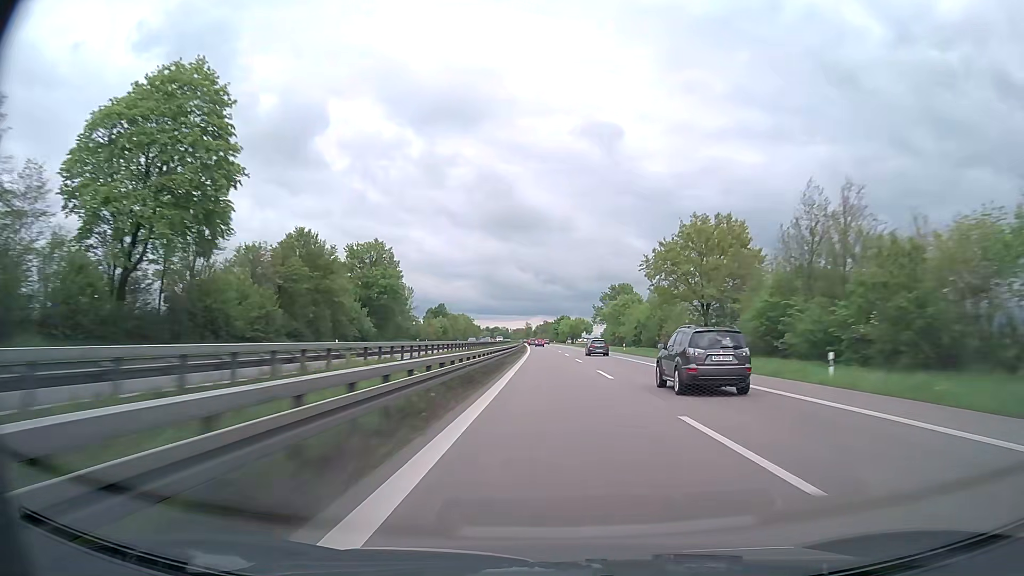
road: trunk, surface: asphalt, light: Day
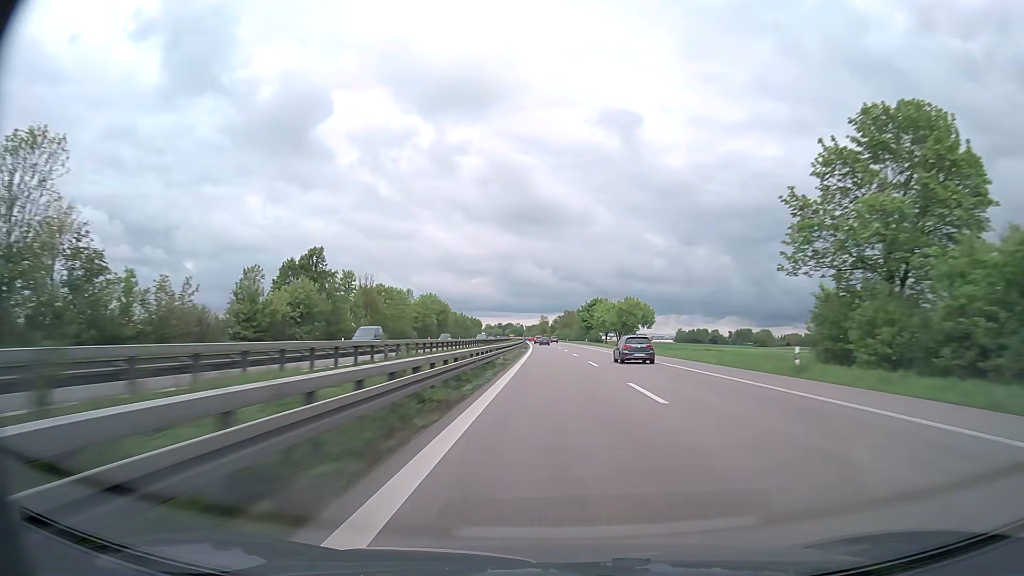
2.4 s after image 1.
(-1.4, +99.6) m; -2°
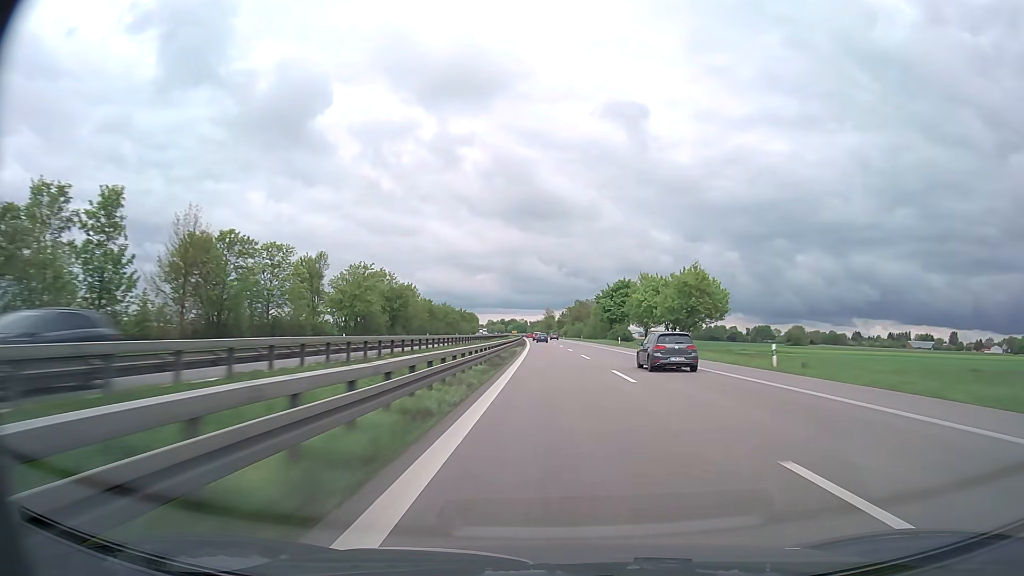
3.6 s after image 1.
(-0.2, +48.4) m; -1°
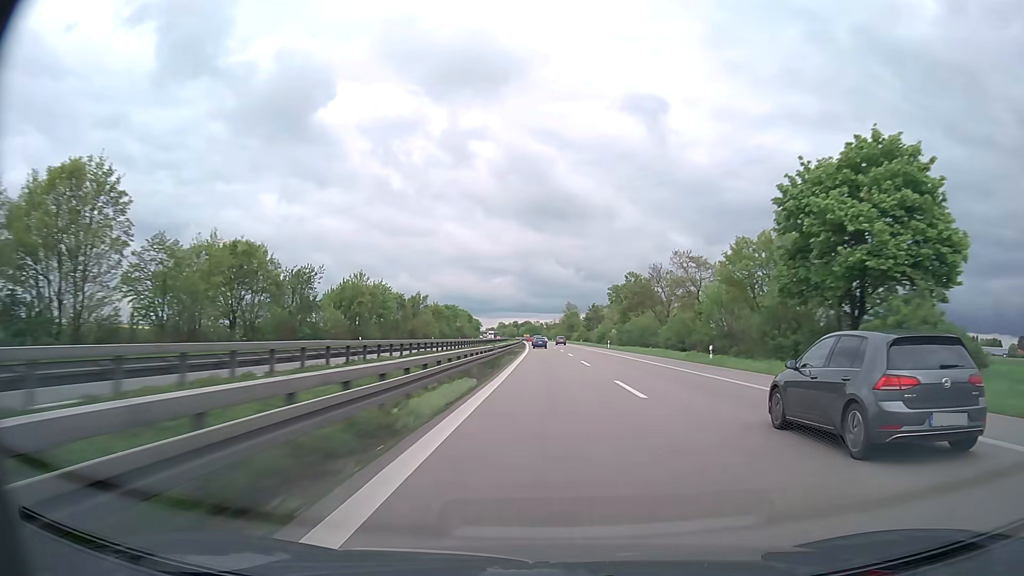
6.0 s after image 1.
(-0.9, +93.3) m; -1°
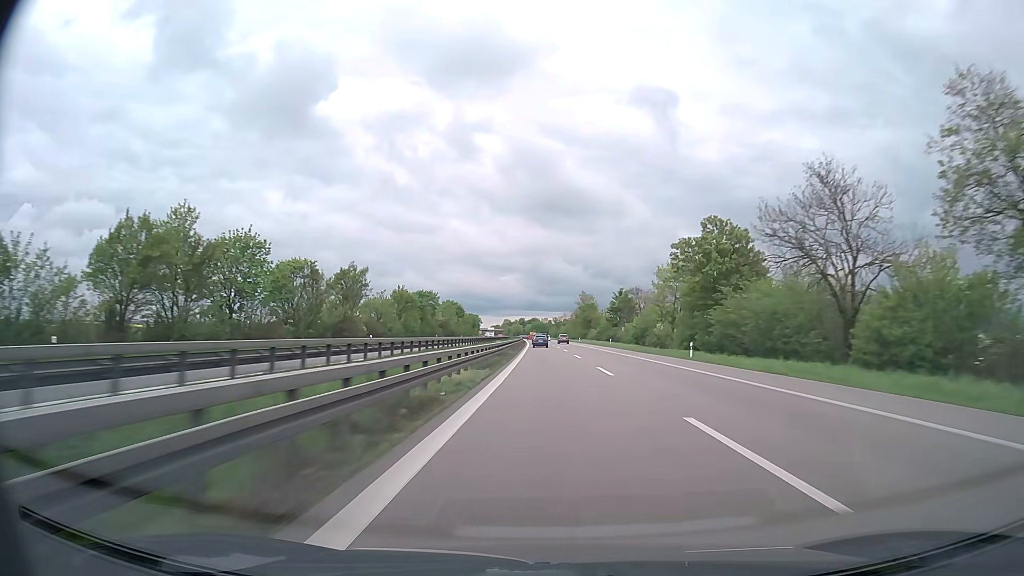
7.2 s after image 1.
(-0.3, +45.9) m; -1°
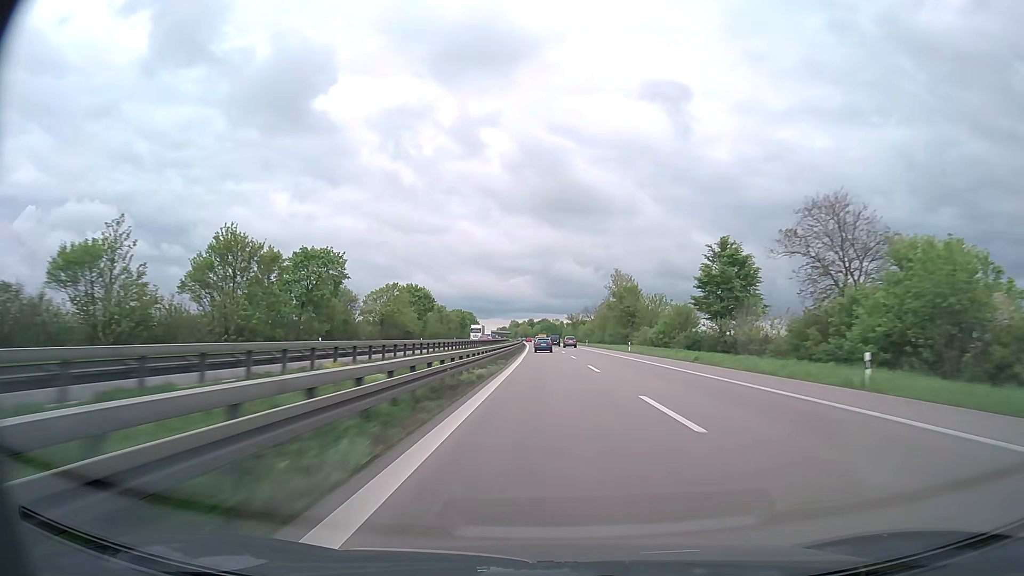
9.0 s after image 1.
(-0.6, +67.2) m; -1°
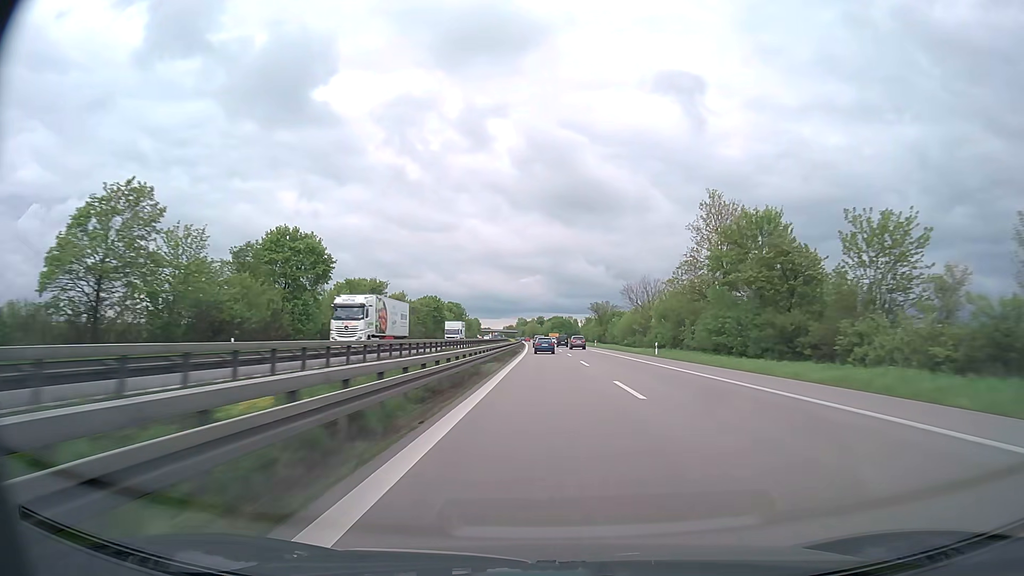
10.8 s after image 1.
(-0.5, +66.5) m; -1°
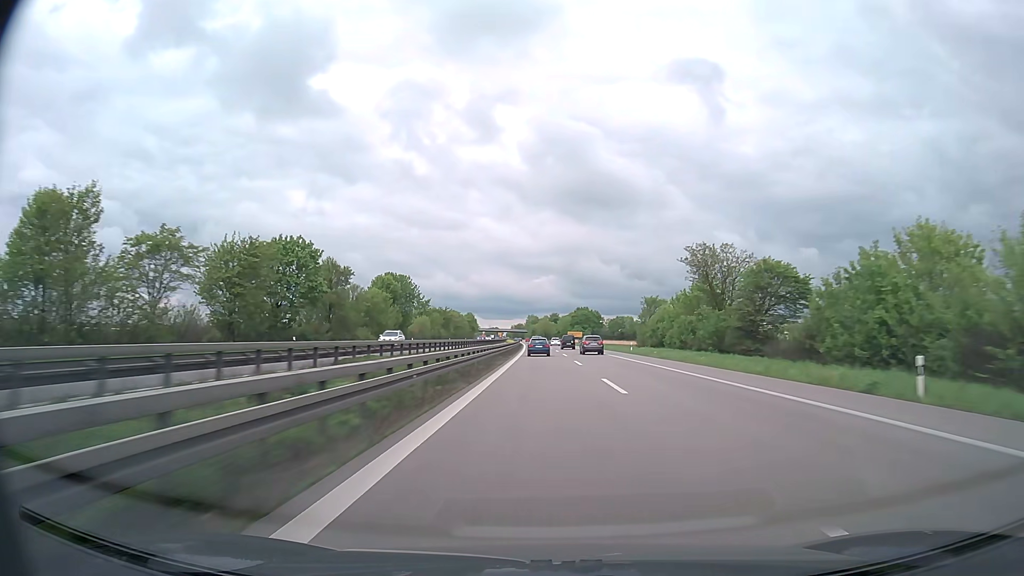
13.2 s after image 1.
(-0.9, +88.3) m; -1°
(0, +10) (0, +20) (0, +30) (0, +40) (0, +50) (0, +60) (-1, +70) (-1, +80) (-1, +90) (-1, +100) m
